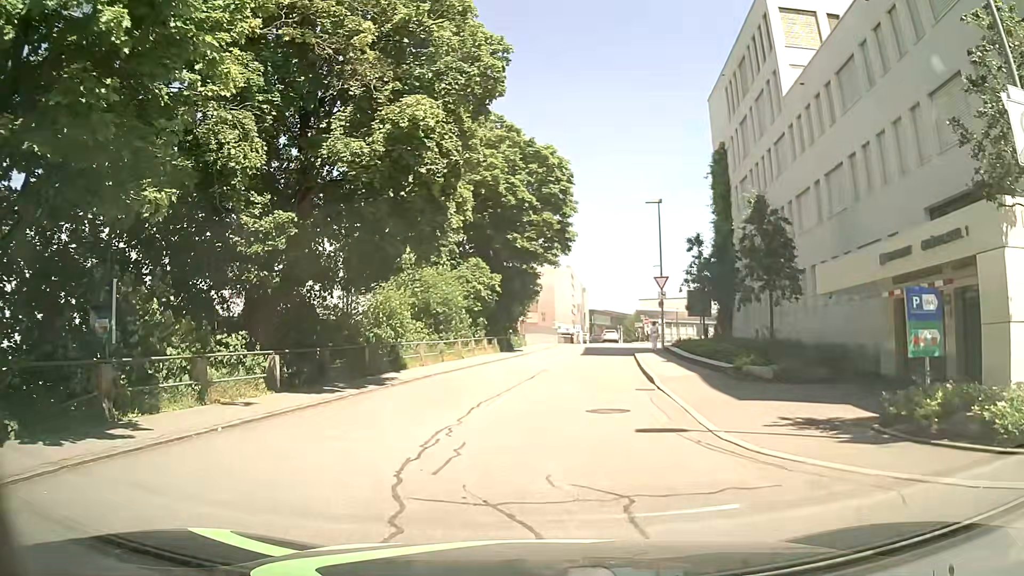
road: residential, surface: asphalt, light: Day
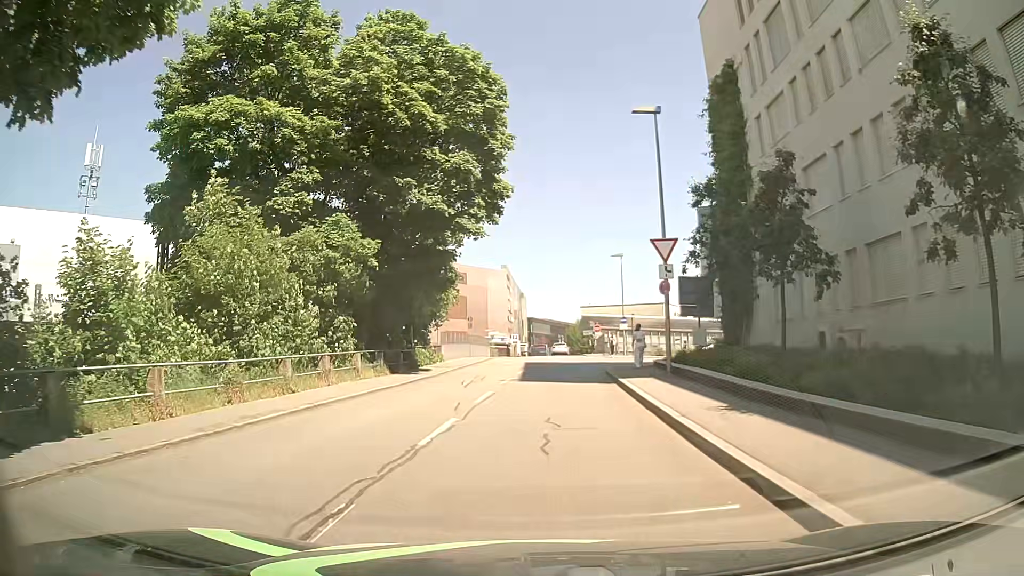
(+1.1, +16.1) m; +5°
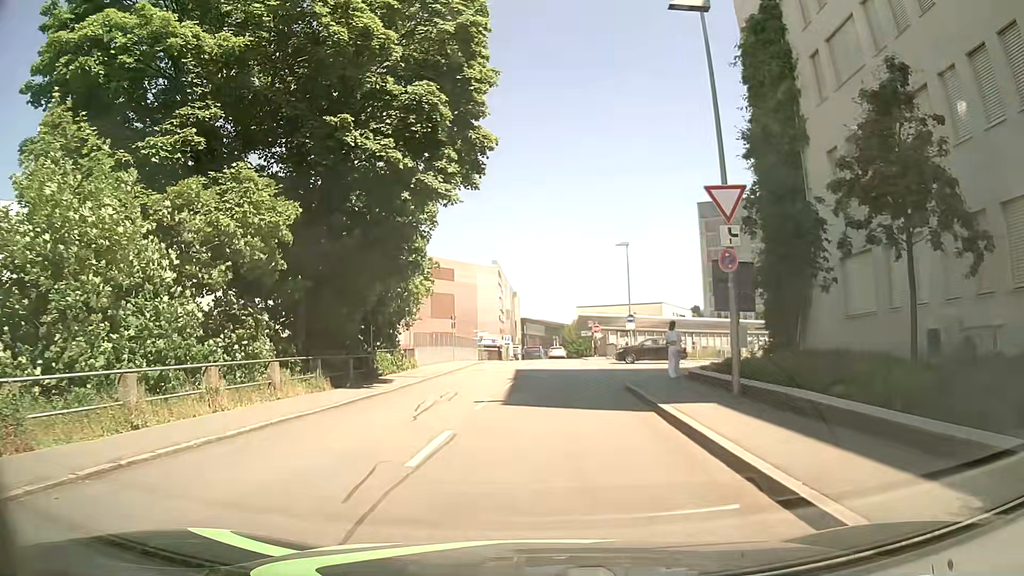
(0.0, +7.0) m; +2°
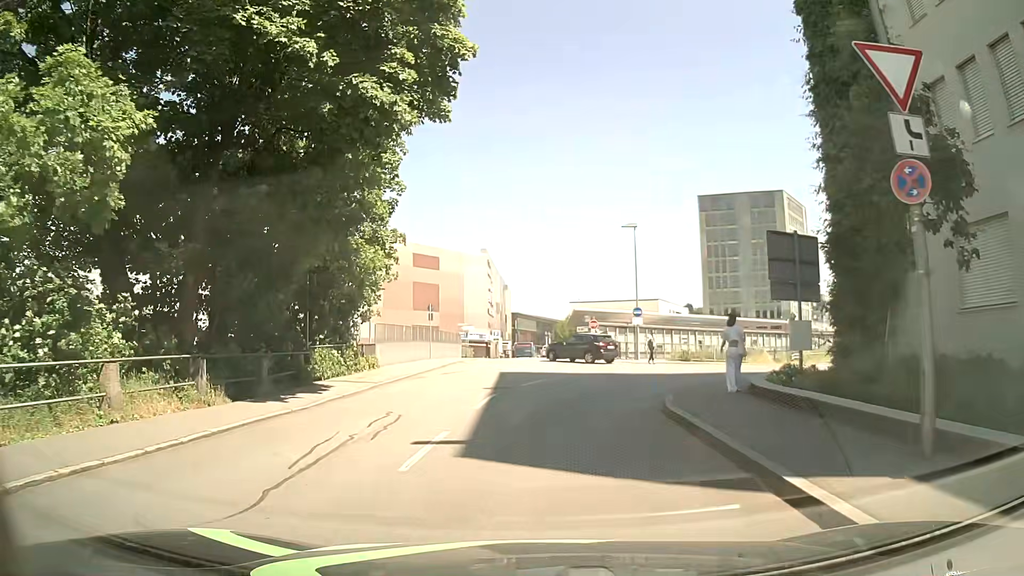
(0.0, +6.6) m; 0°
